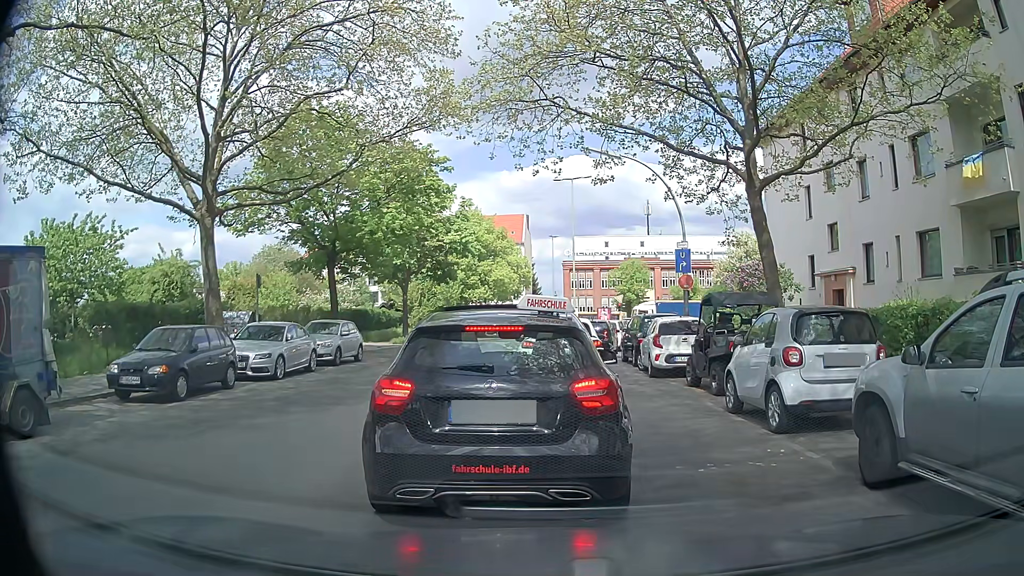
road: tertiary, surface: asphalt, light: Day
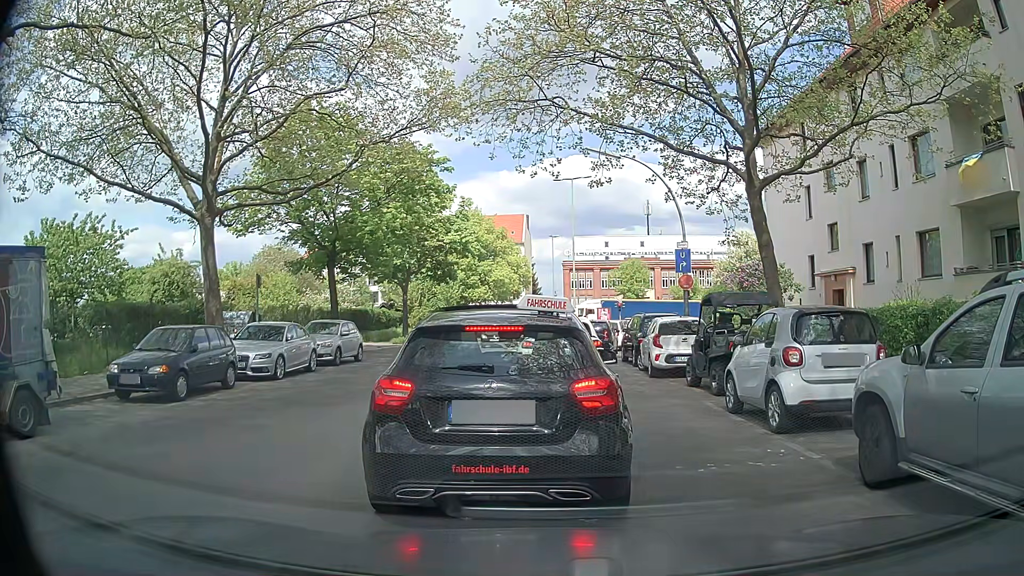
(0.0, 0.0) m; 0°
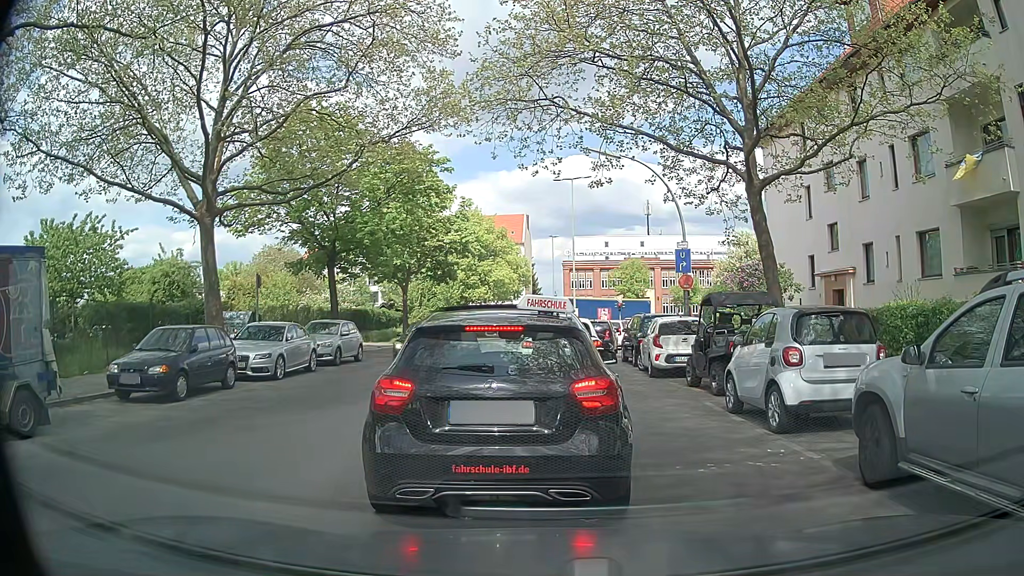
(0.0, 0.0) m; 0°
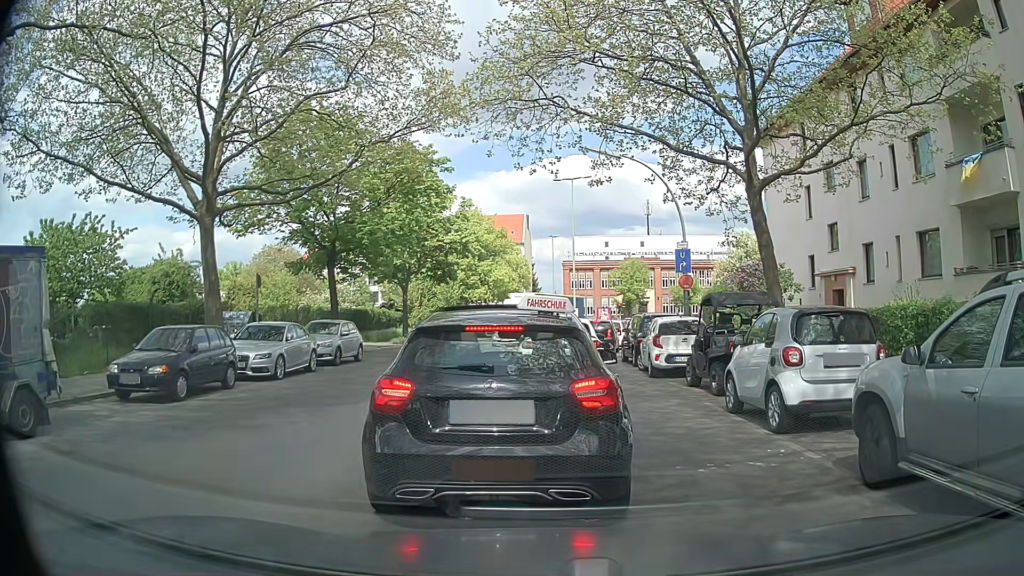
(0.0, 0.0) m; 0°
